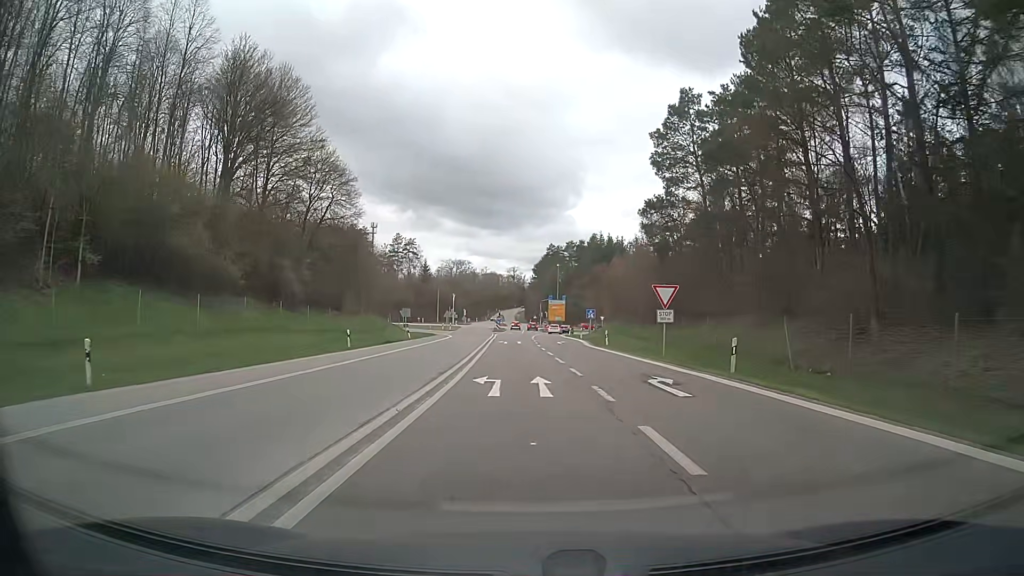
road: motorway_link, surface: asphalt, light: Day
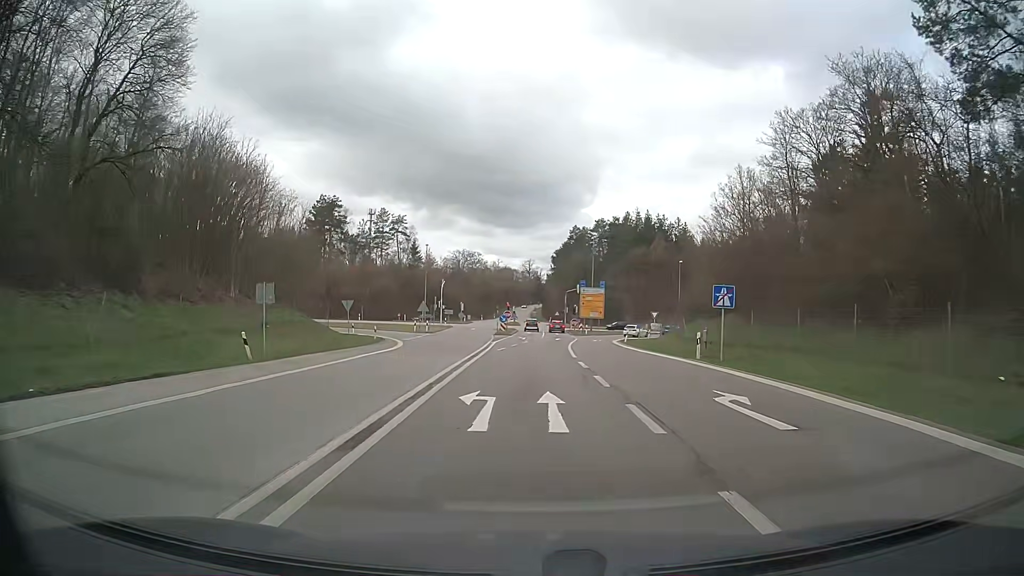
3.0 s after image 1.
(-0.9, +39.9) m; -2°
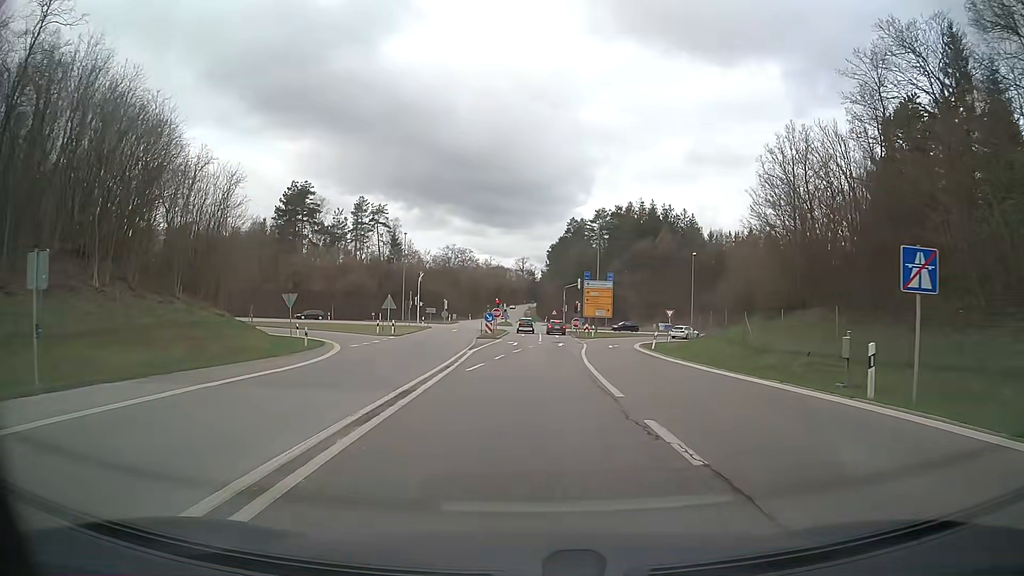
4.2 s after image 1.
(+0.1, +14.1) m; +1°
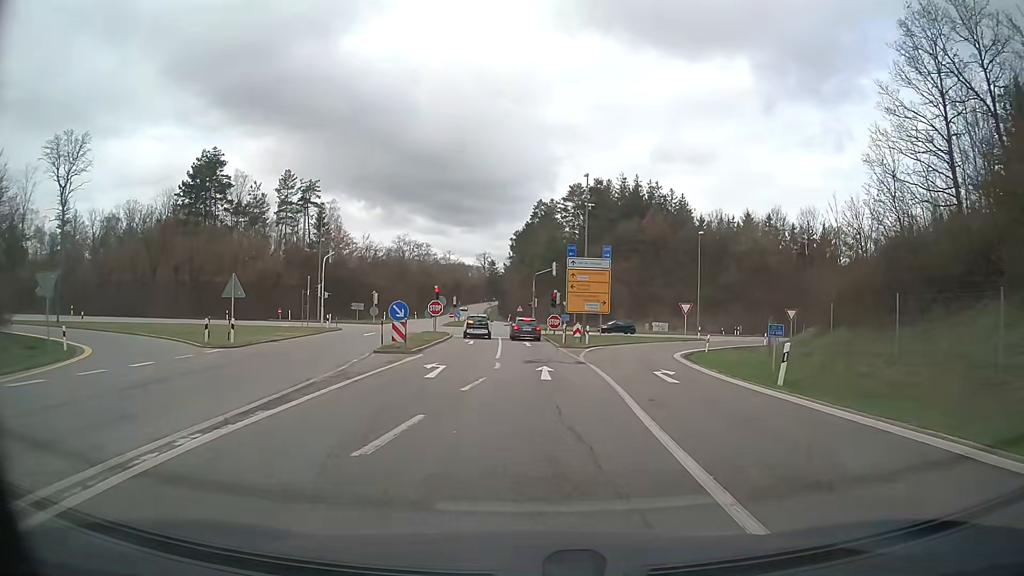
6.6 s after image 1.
(+0.5, +24.1) m; +3°
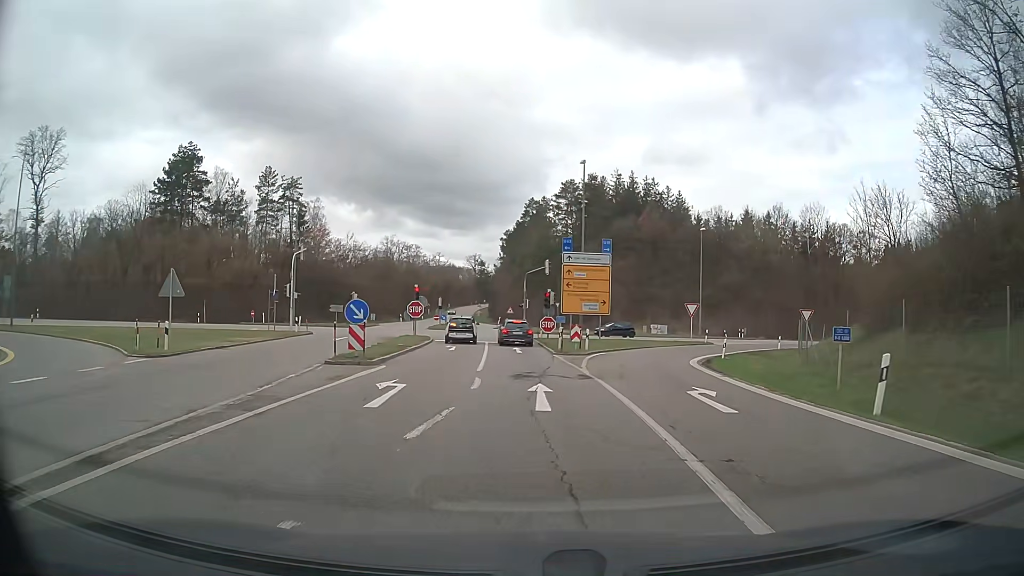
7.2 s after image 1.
(0.0, +5.1) m; +1°
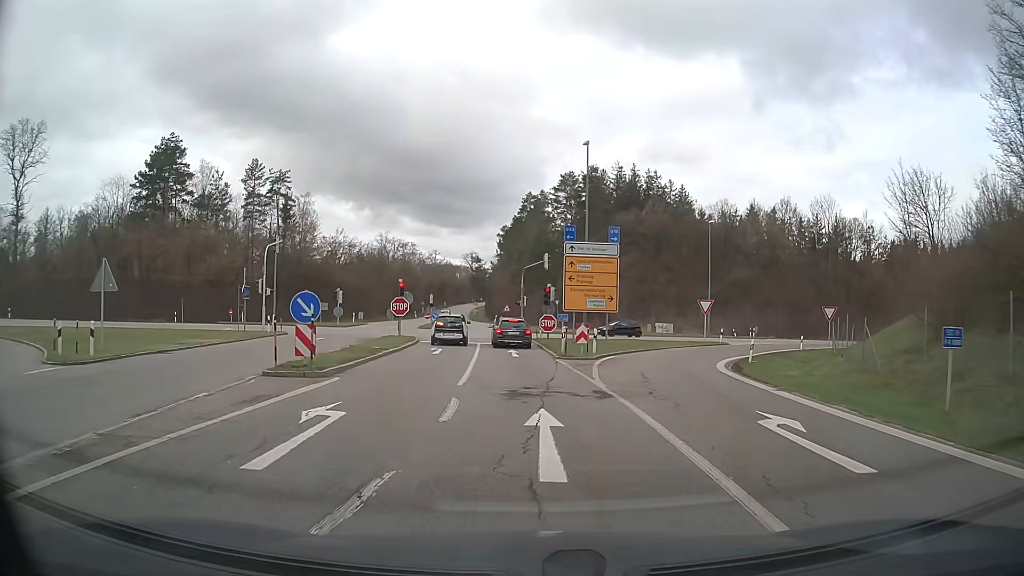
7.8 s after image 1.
(0.0, +4.6) m; 0°
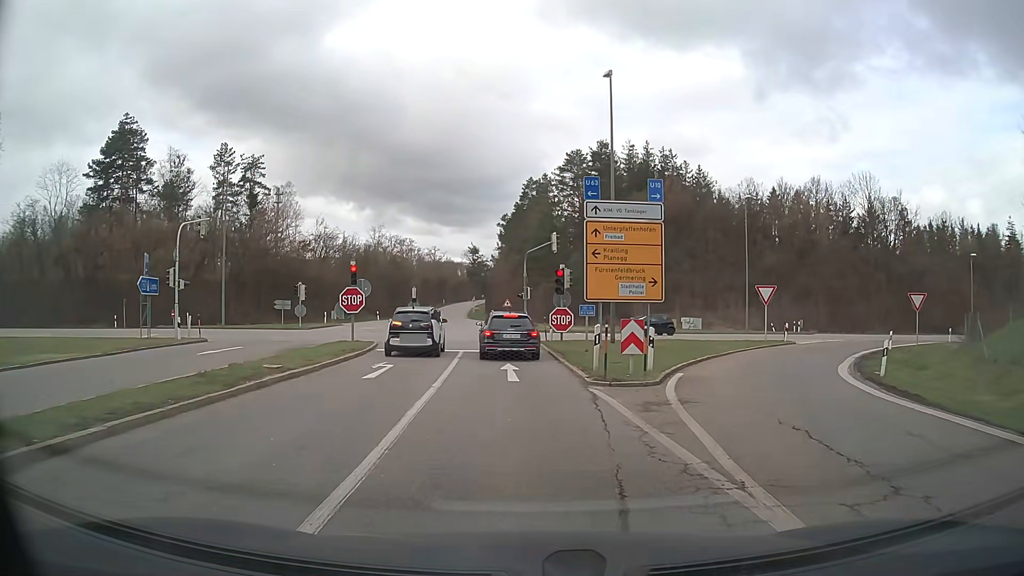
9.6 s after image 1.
(+0.1, +11.6) m; 0°
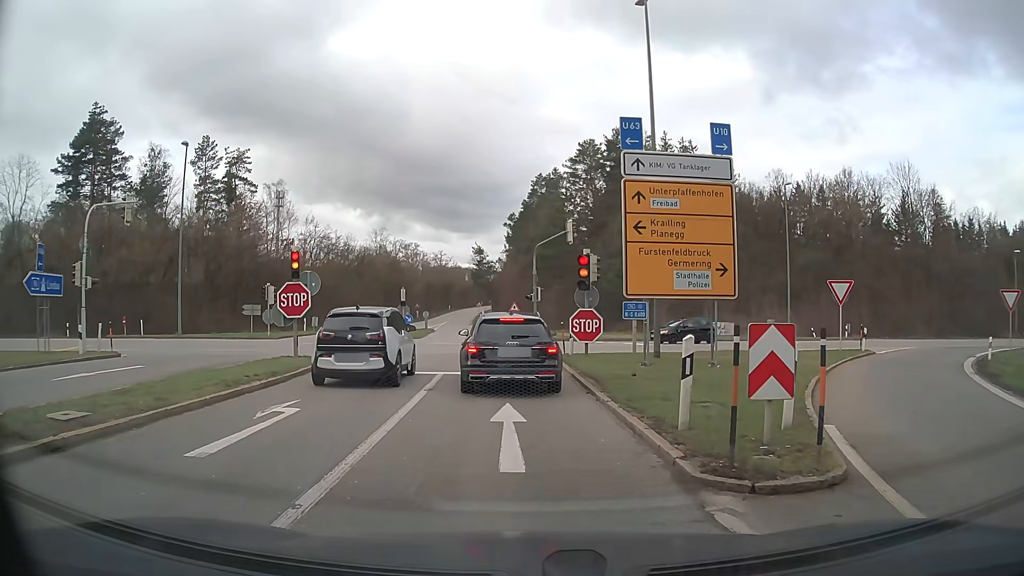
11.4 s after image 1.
(0.0, +8.0) m; -1°
(0, +10) (-1, +20) (-2, +30) (-3, +40) (-4, +50) (-5, +60) (-6, +70) (-7, +80) (-8, +90) (-9, +100) m
